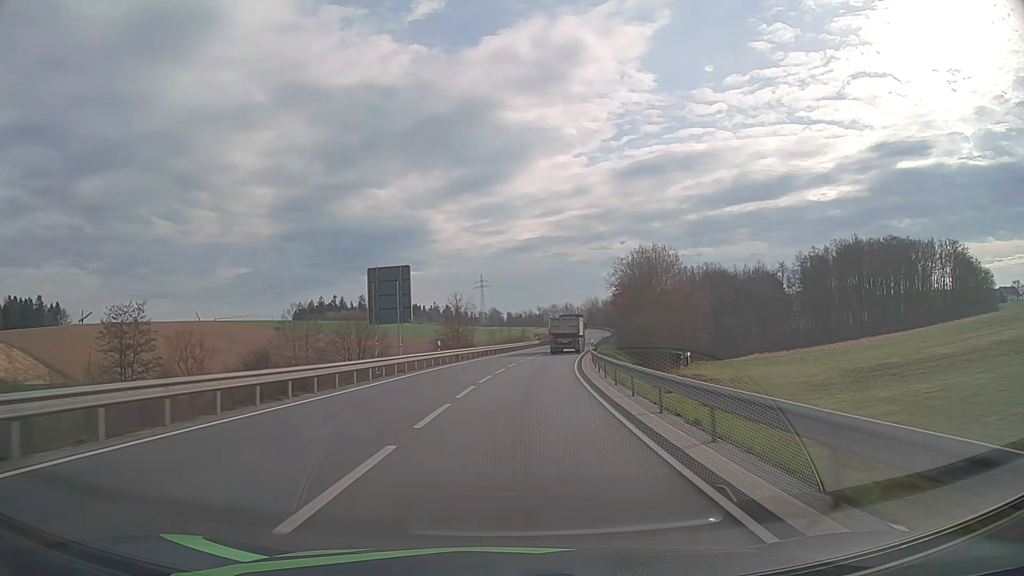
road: secondary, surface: asphalt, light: Day
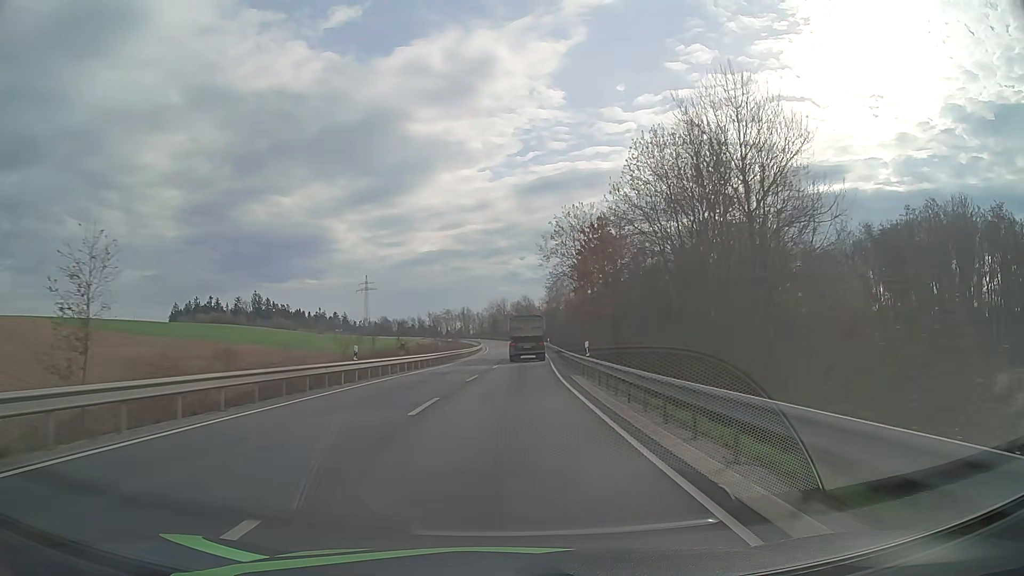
(+5.9, +64.3) m; +9°
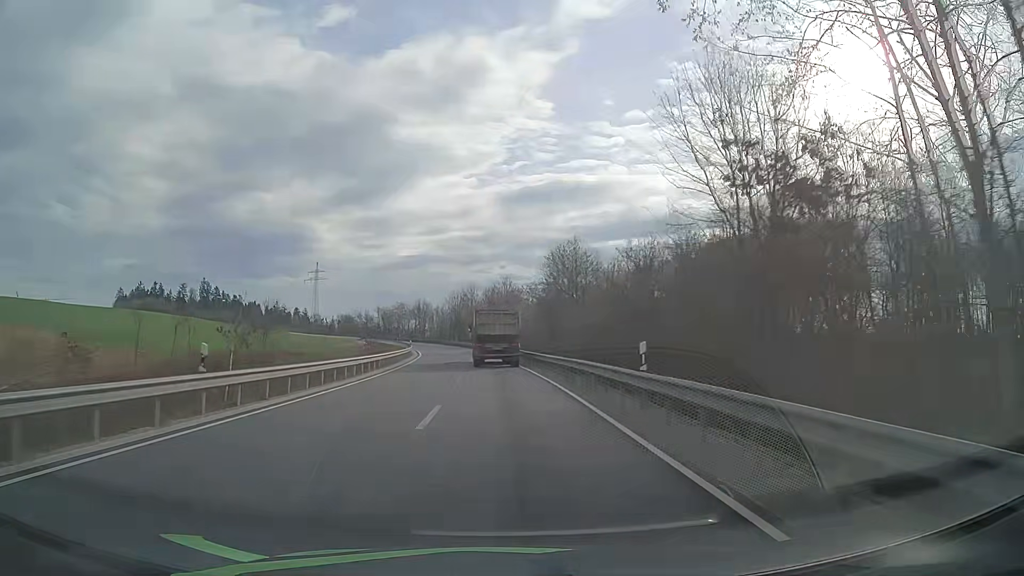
(+1.8, +65.2) m; +2°
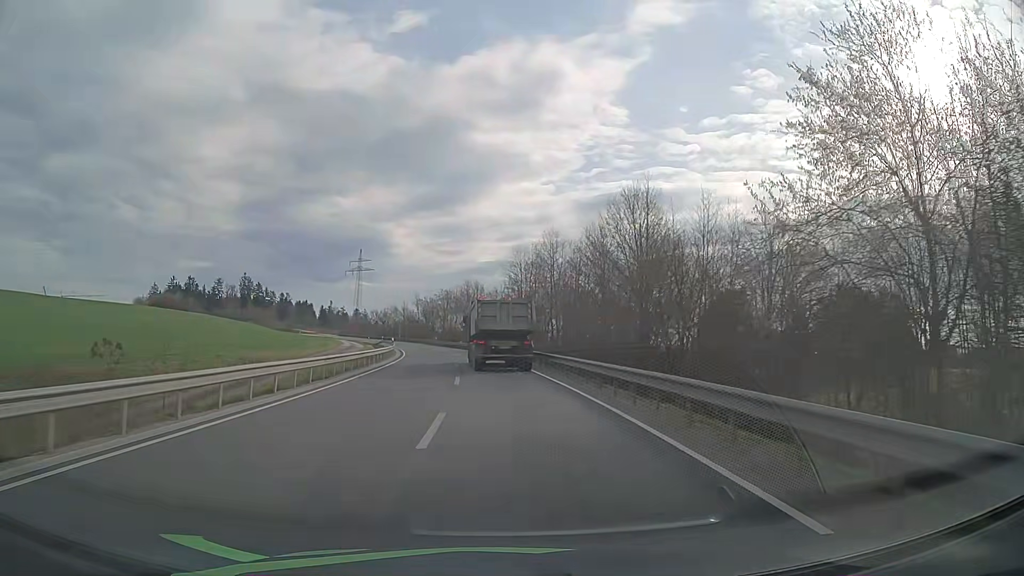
(-3.1, +62.3) m; -6°
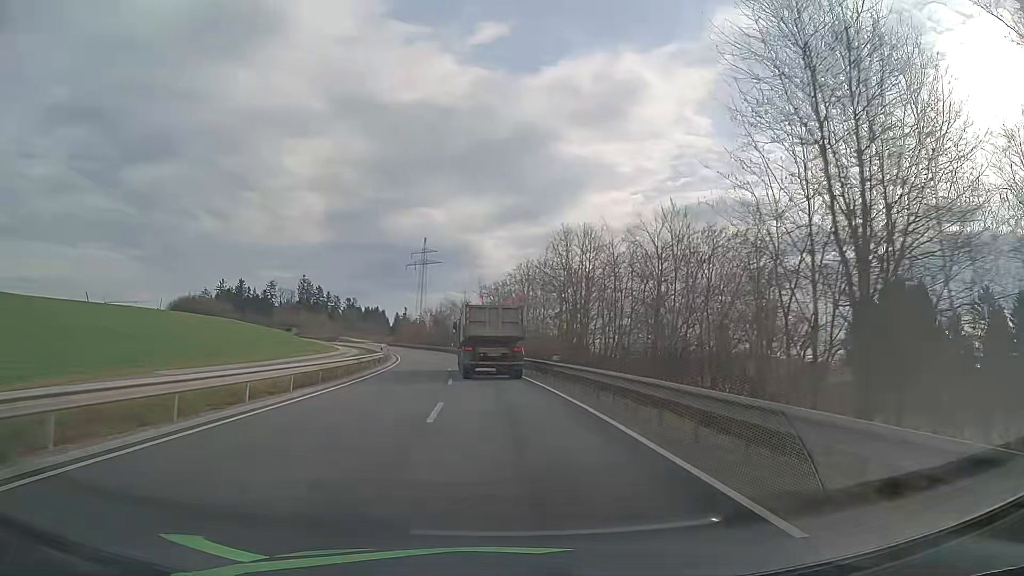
(-3.9, +56.7) m; -8°
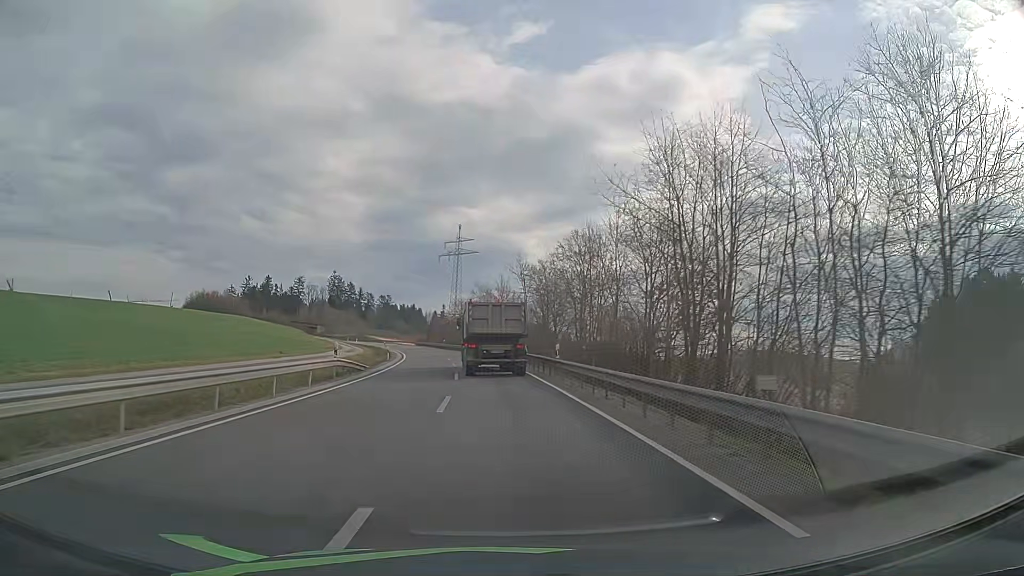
(-0.7, +22.6) m; -4°
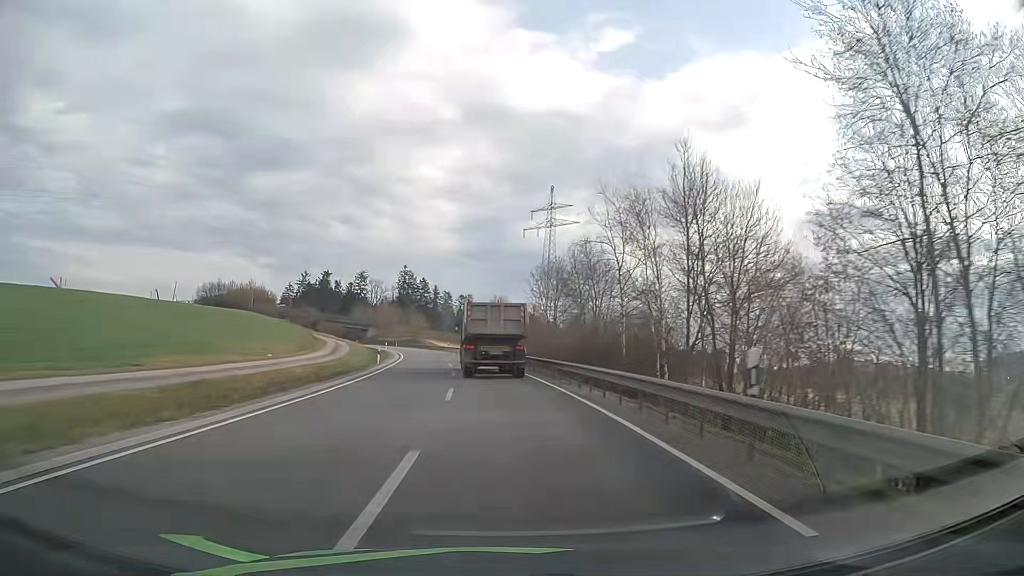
(-3.9, +57.4) m; -8°
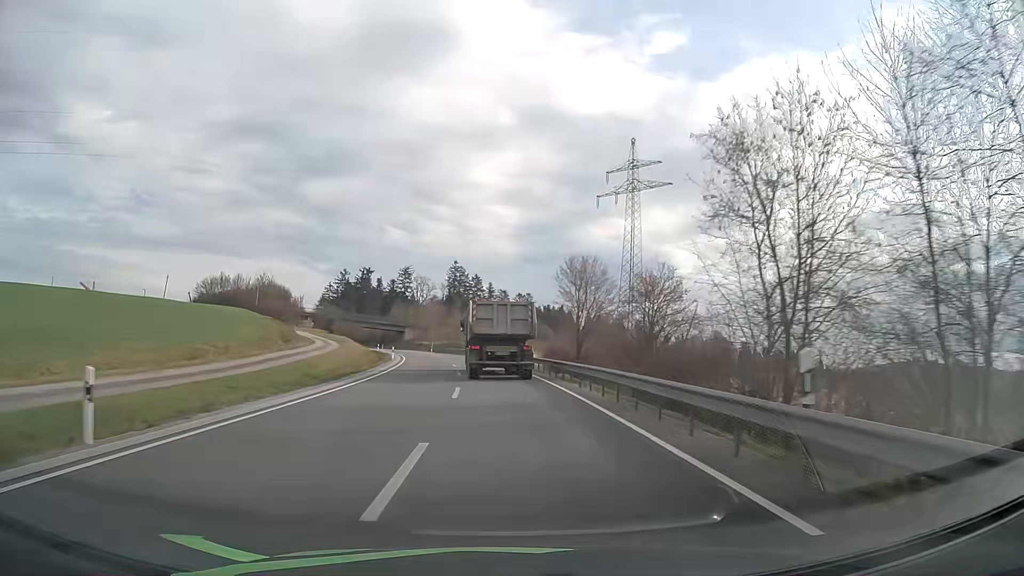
(-1.6, +35.5) m; -5°
(0, +10) (0, +20) (-1, +30) (-2, +40) (-3, +50) (-4, +60) (-6, +70) (-8, +80) (-10, +89) (-12, +99) m
